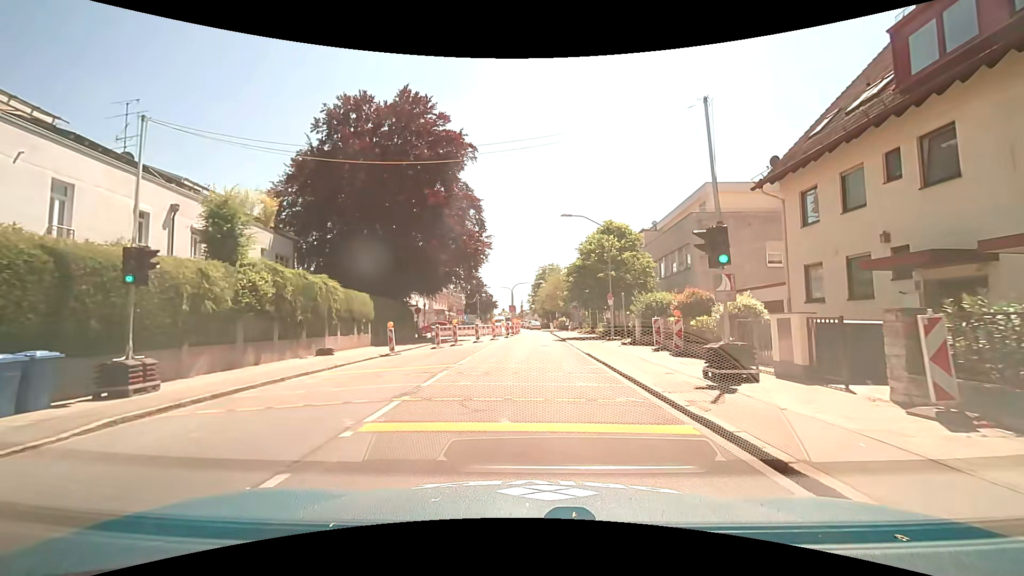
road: secondary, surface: asphalt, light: Day
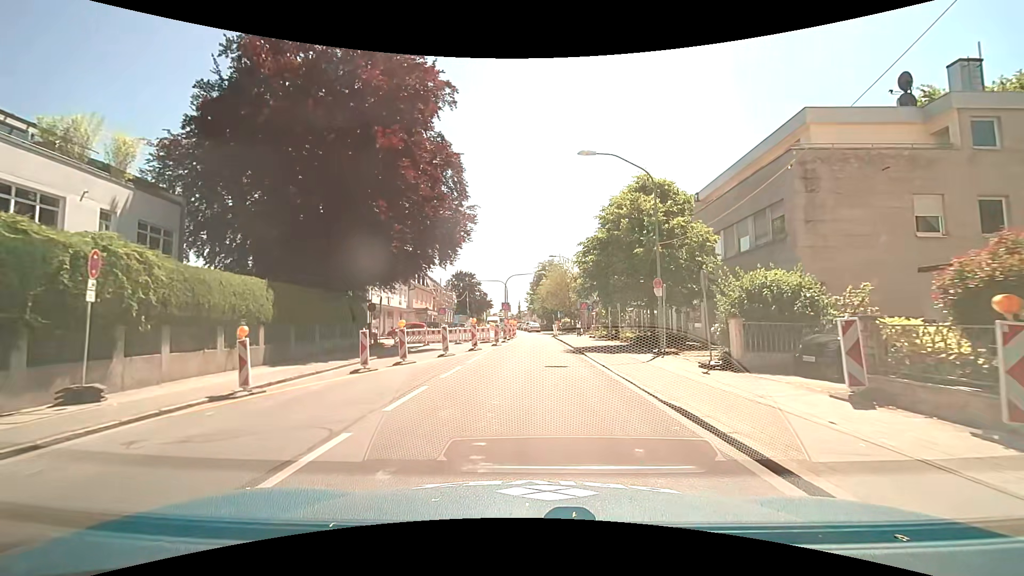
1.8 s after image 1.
(+0.1, +12.1) m; +2°
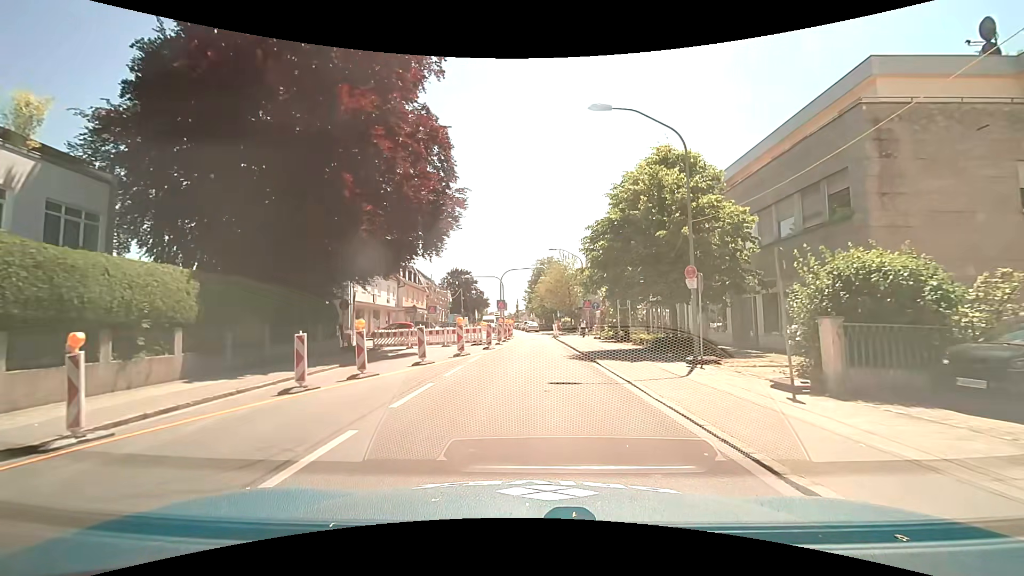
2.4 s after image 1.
(-0.1, +4.2) m; 0°
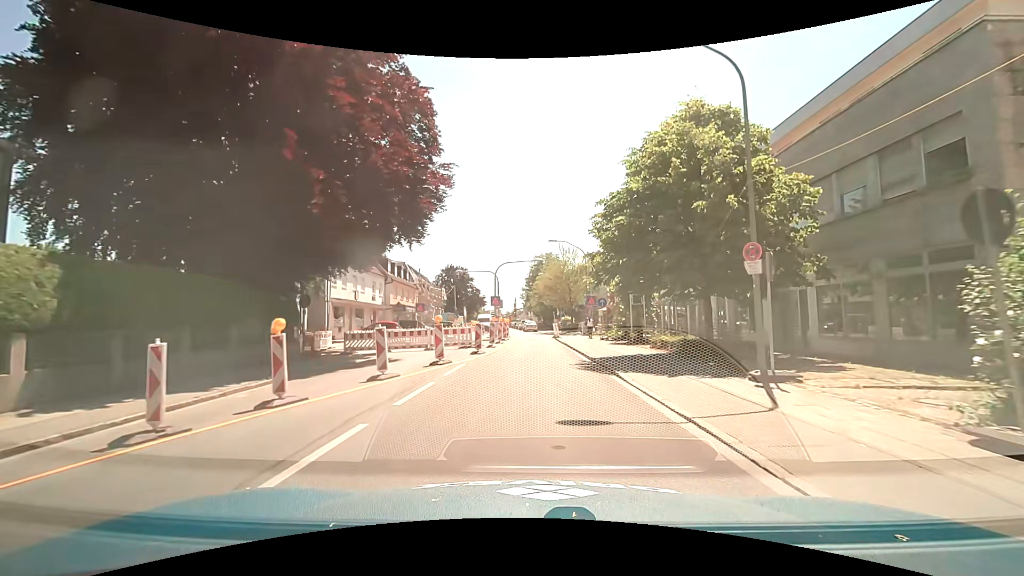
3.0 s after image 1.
(0.0, +4.4) m; 0°
